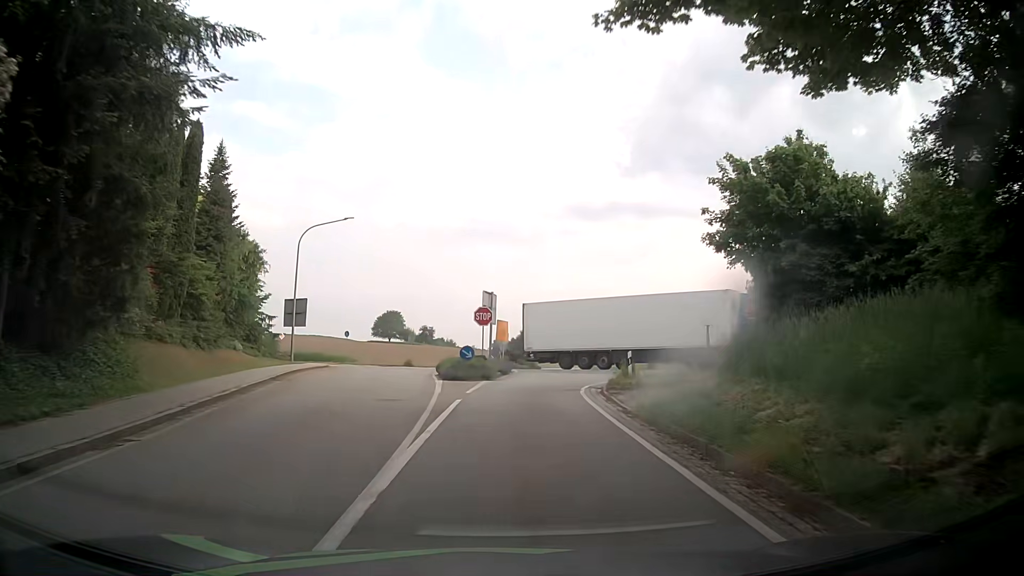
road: tertiary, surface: asphalt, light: Day
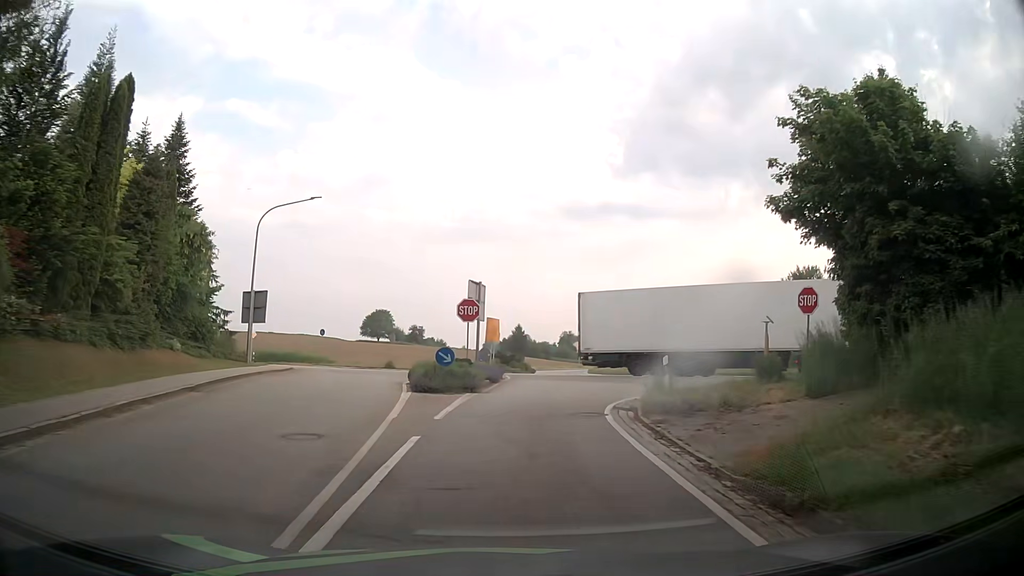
(0.0, +6.1) m; 0°
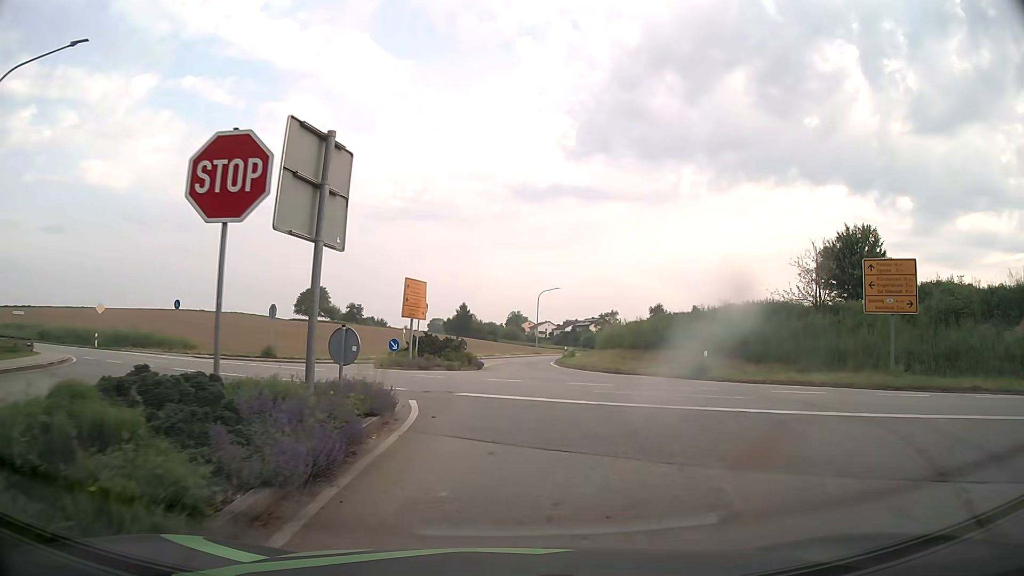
(+0.7, +19.5) m; +5°
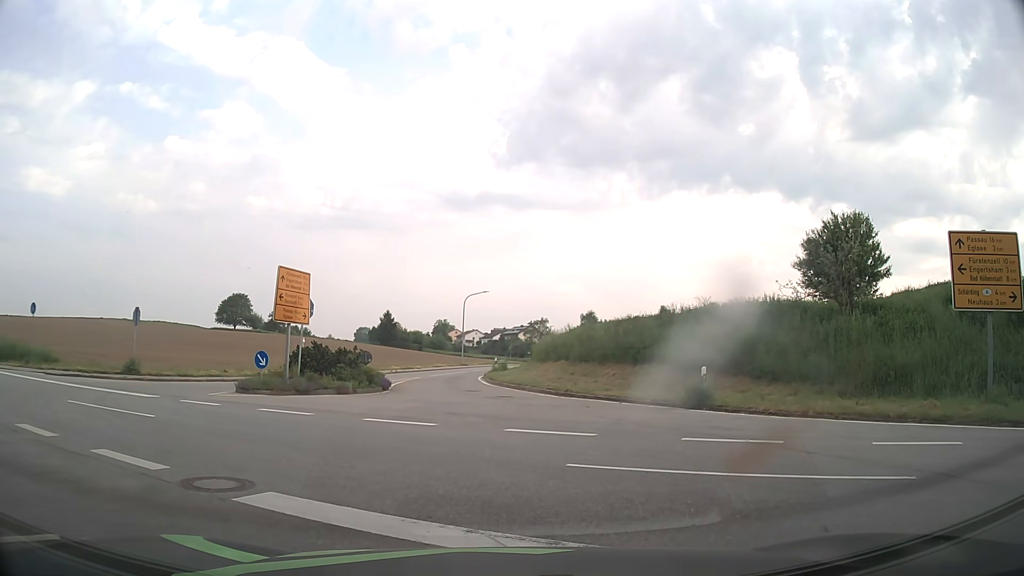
(+0.4, +8.1) m; +8°
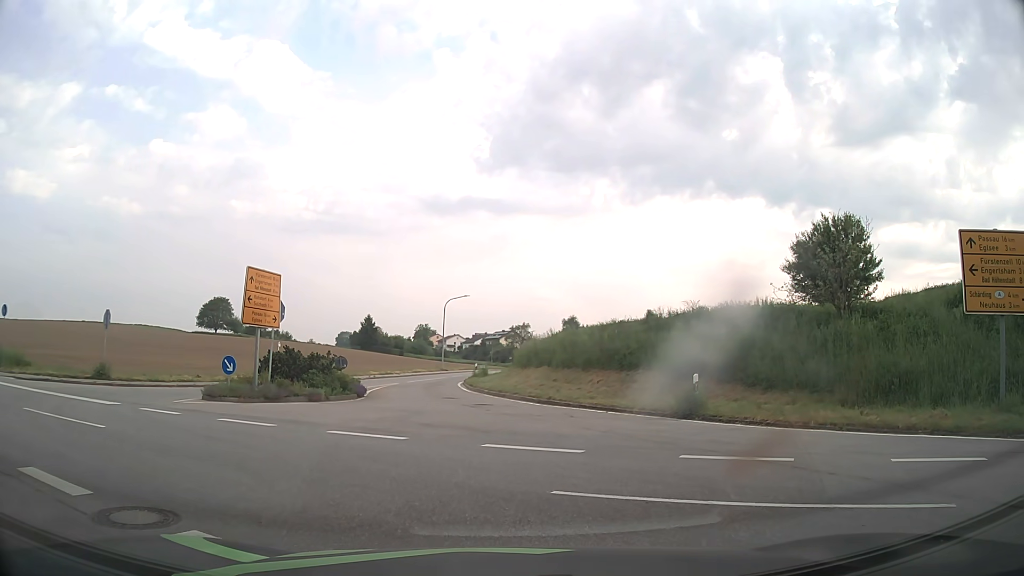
(0.0, +1.0) m; +2°
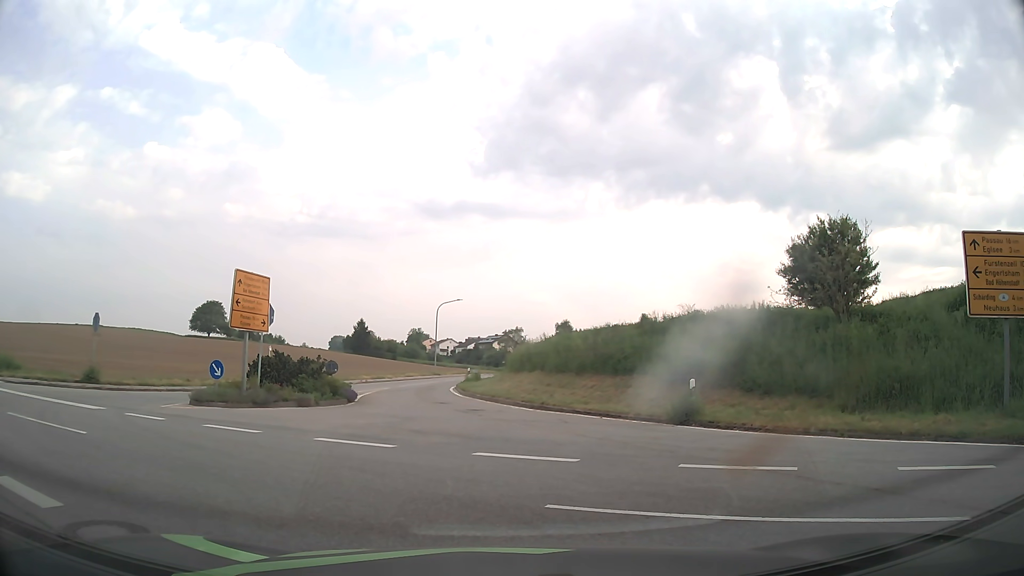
(0.0, +0.4) m; 0°
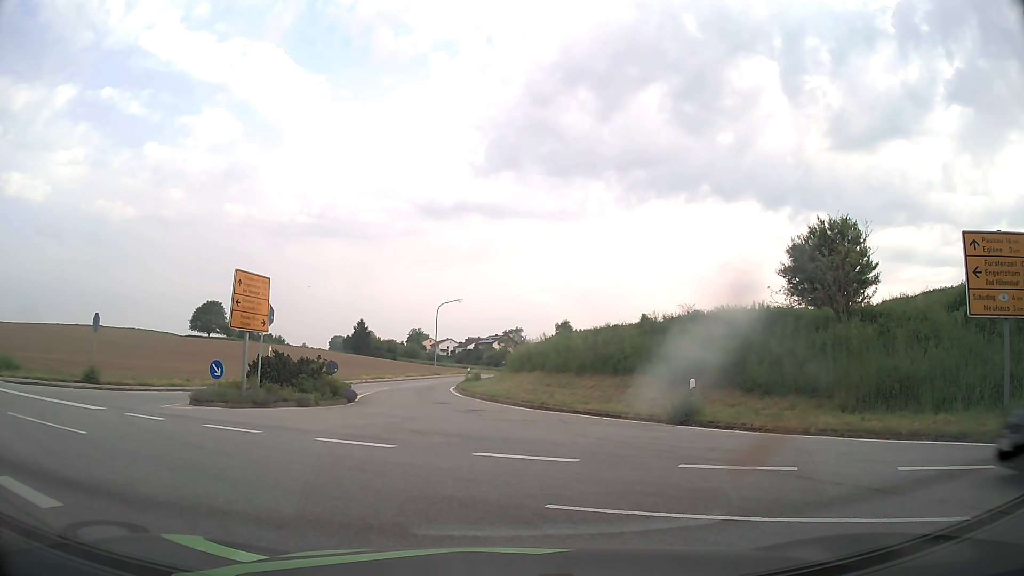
(0.0, 0.0) m; 0°
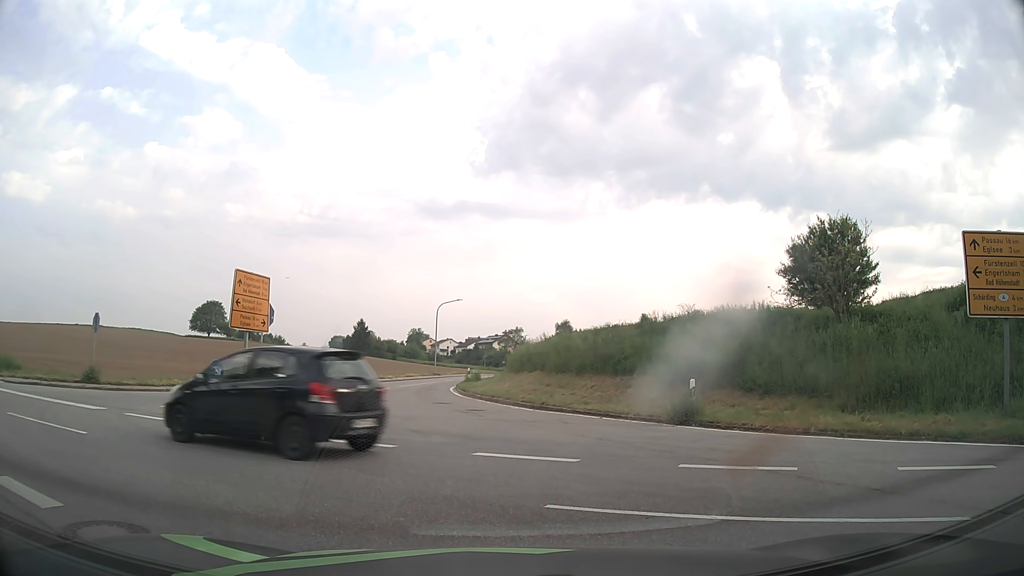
(0.0, 0.0) m; 0°
(-3, +9) (-11, +15) (-20, +19) (-29, +22) (-39, +26) (-48, +29) (-57, +33) (-67, +36) (-76, +39) (-86, +42) m
